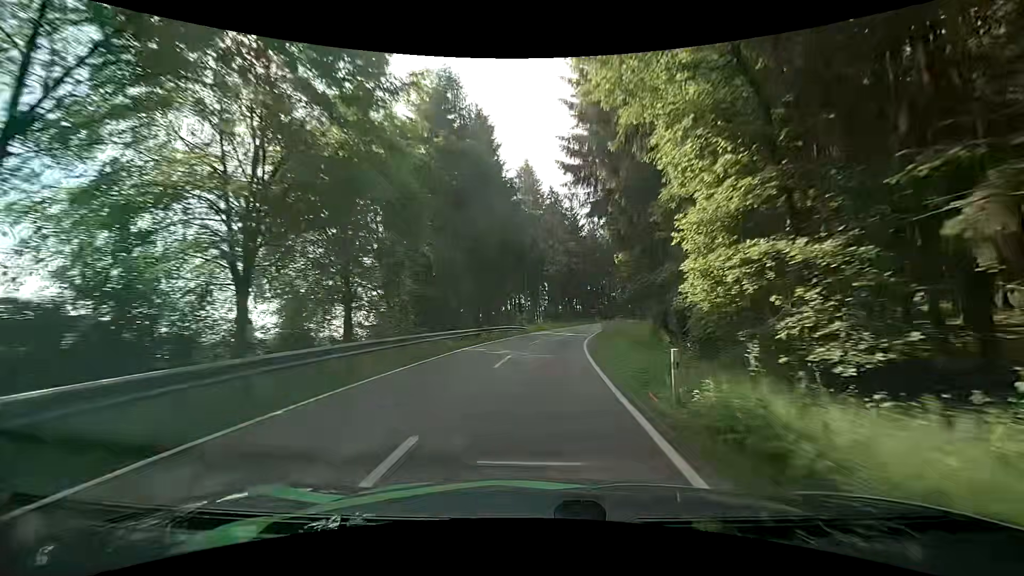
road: tertiary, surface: asphalt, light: Day
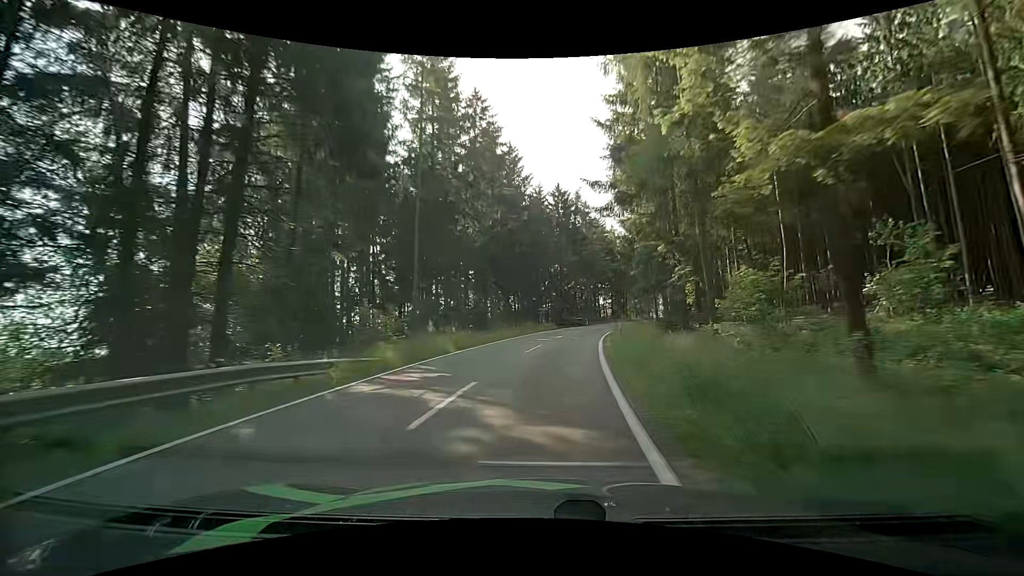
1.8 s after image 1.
(+2.7, +31.0) m; +10°
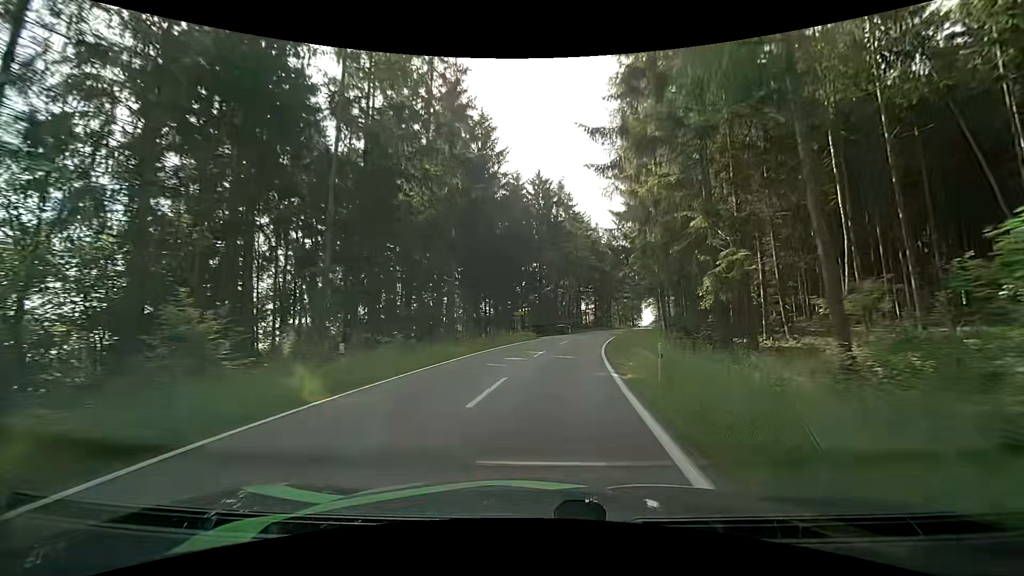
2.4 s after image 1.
(+0.2, +10.0) m; +2°
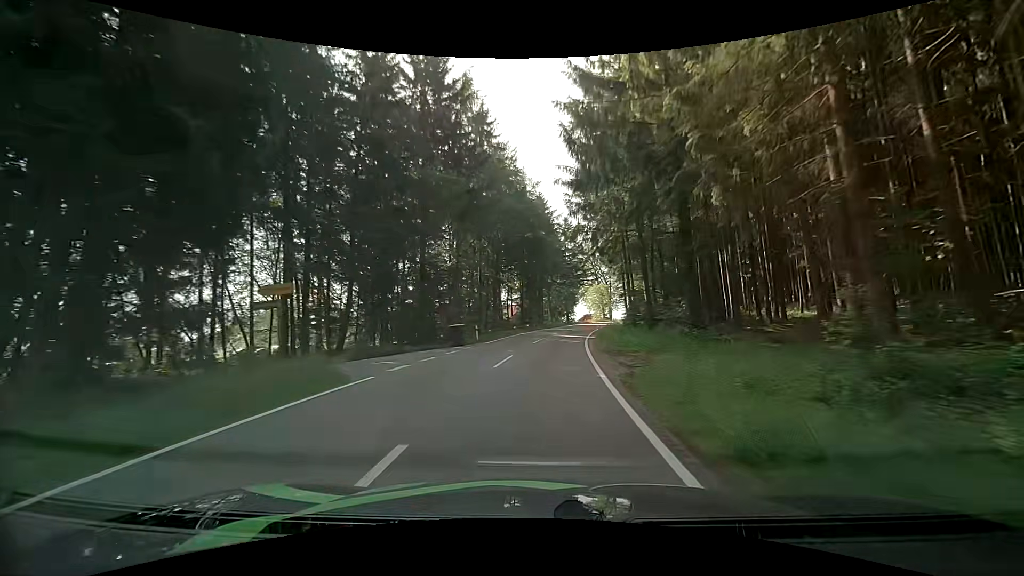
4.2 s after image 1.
(+2.6, +29.8) m; +9°
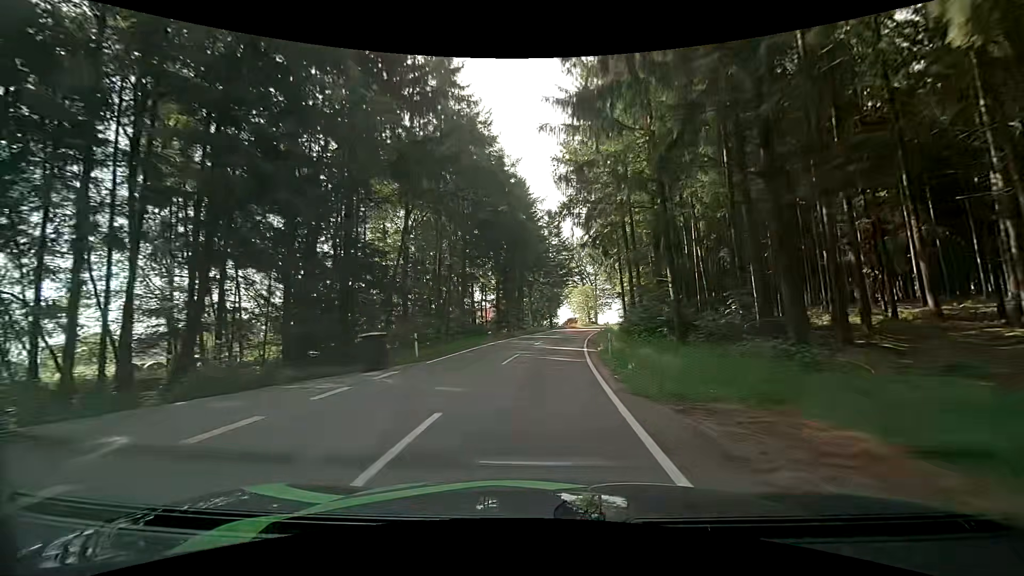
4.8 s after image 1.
(+0.3, +10.0) m; +3°
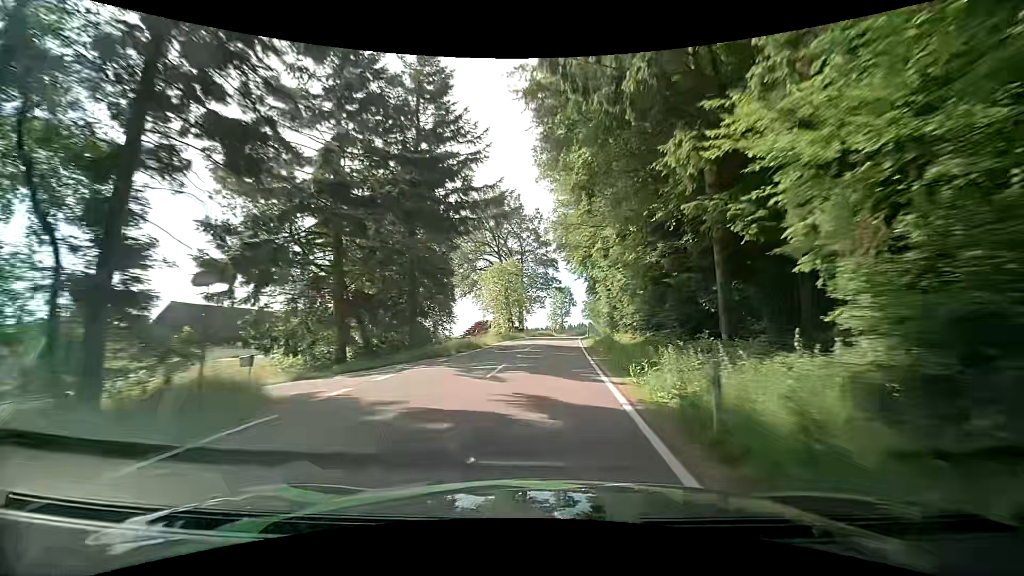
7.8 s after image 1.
(+3.9, +50.5) m; +9°
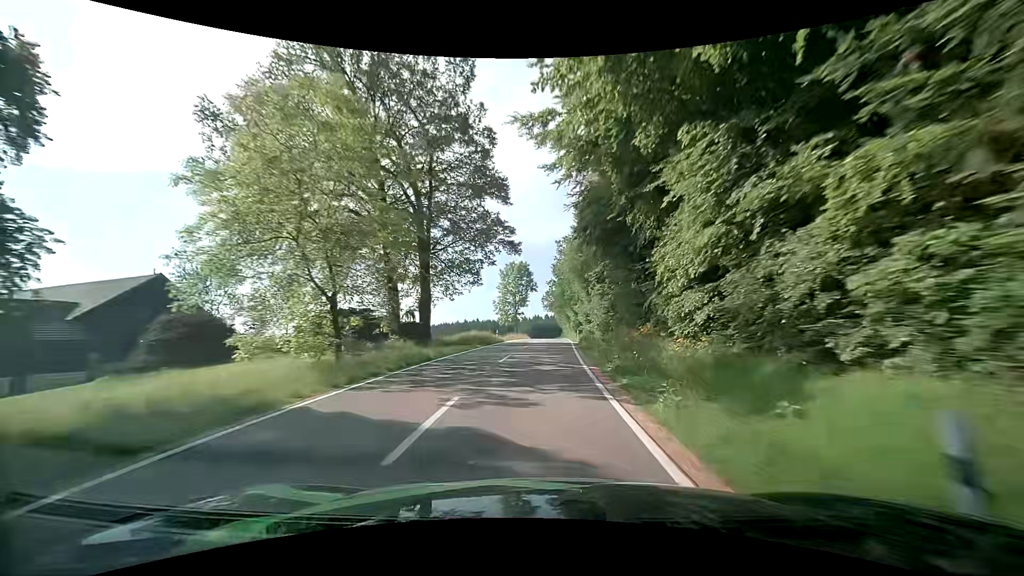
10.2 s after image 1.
(+2.7, +42.6) m; +6°
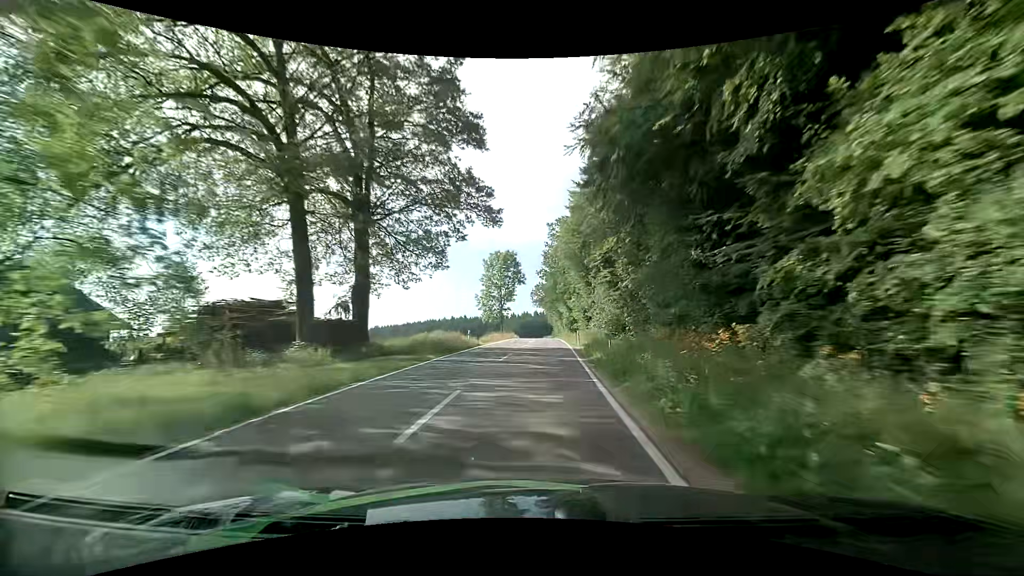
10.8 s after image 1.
(+0.1, +11.1) m; +1°
(0, +10) (0, +20) (+1, +30) (+1, +40) (+1, +50) (+1, +60) (+1, +70) (+1, +80) (0, +90) (0, +100) m
